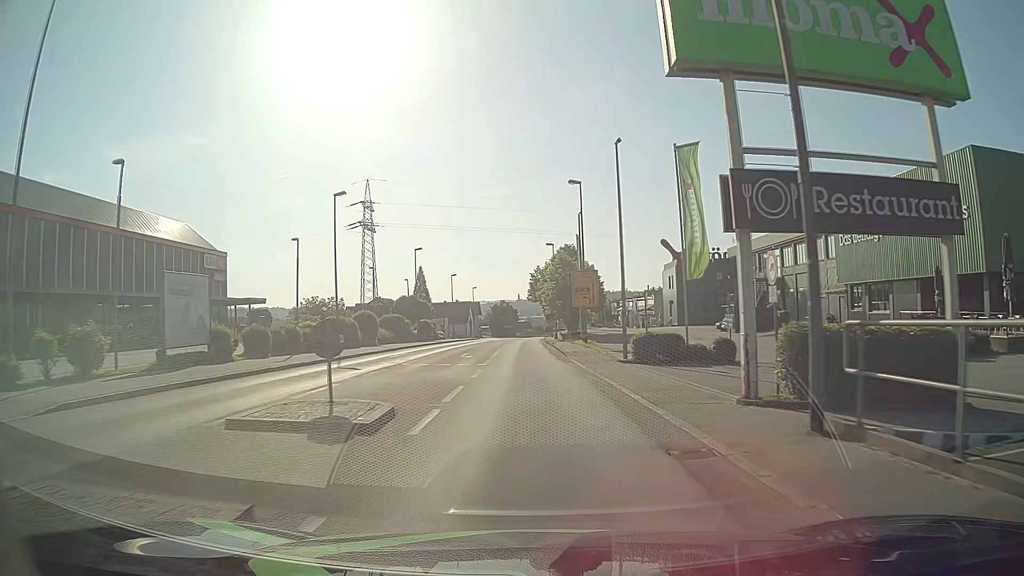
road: tertiary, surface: asphalt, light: Day
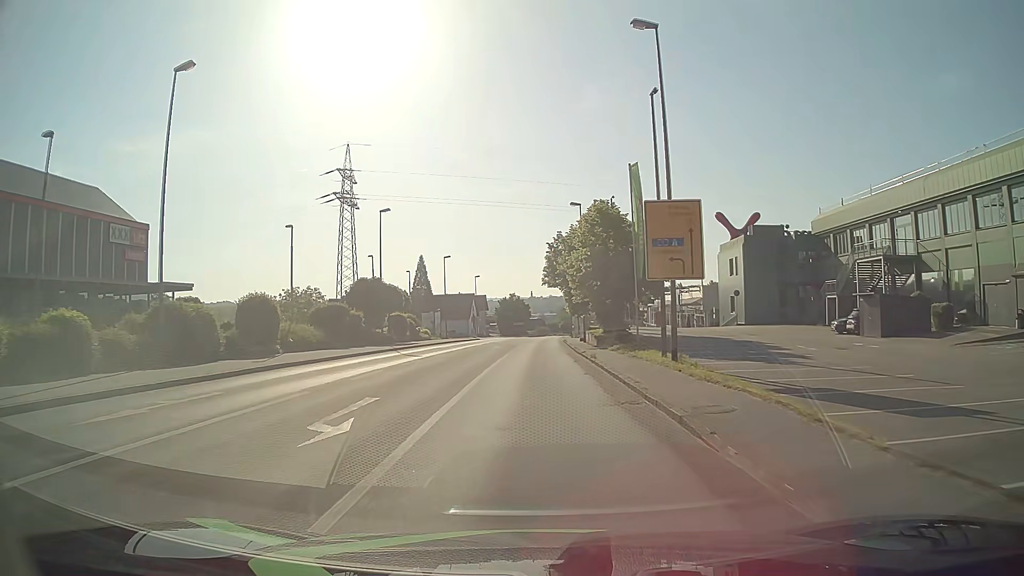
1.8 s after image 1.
(-0.3, +22.9) m; -1°
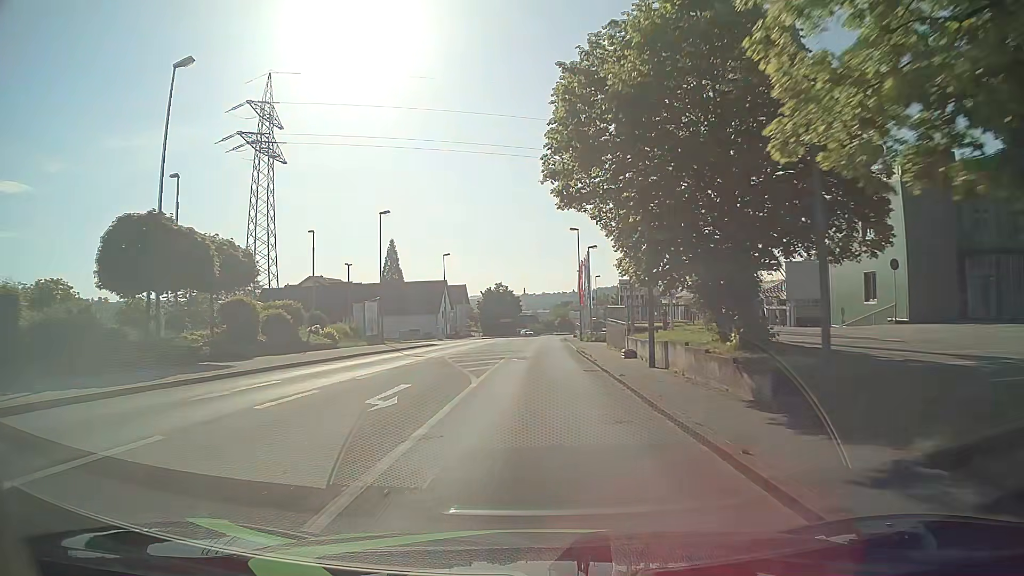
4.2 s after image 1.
(+0.2, +30.5) m; 0°
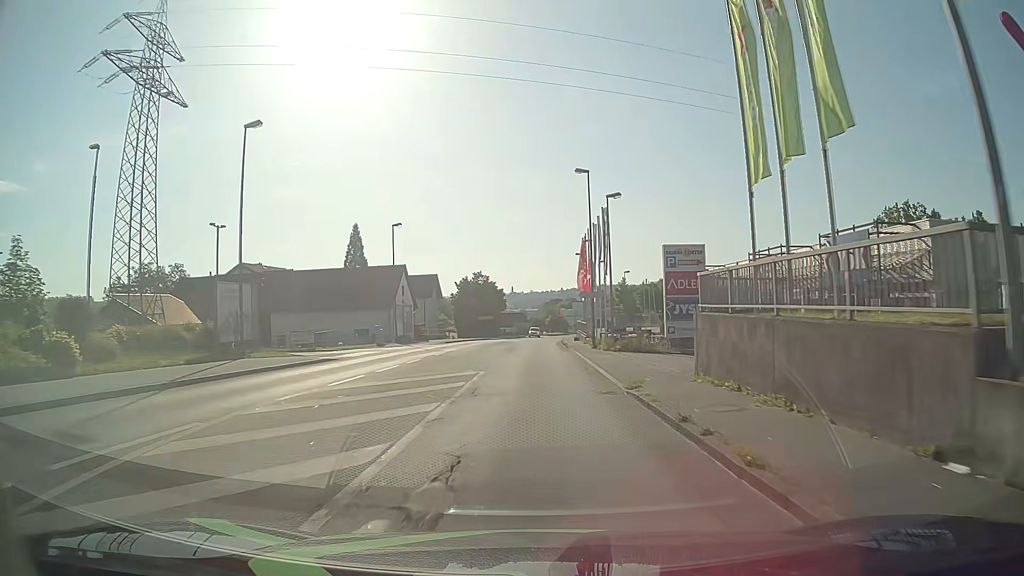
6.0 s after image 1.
(+0.3, +23.0) m; +2°
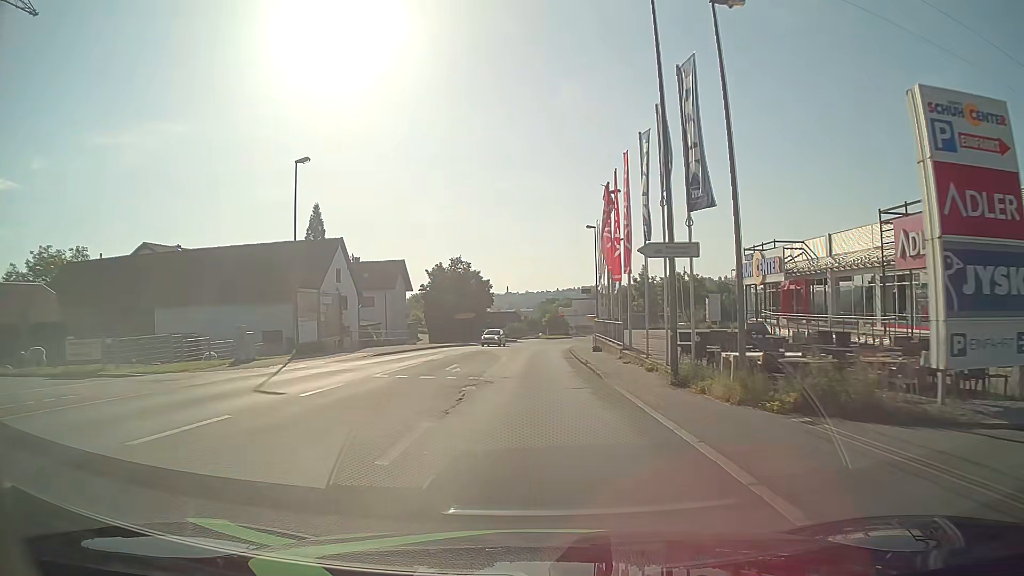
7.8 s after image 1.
(0.0, +23.0) m; 0°
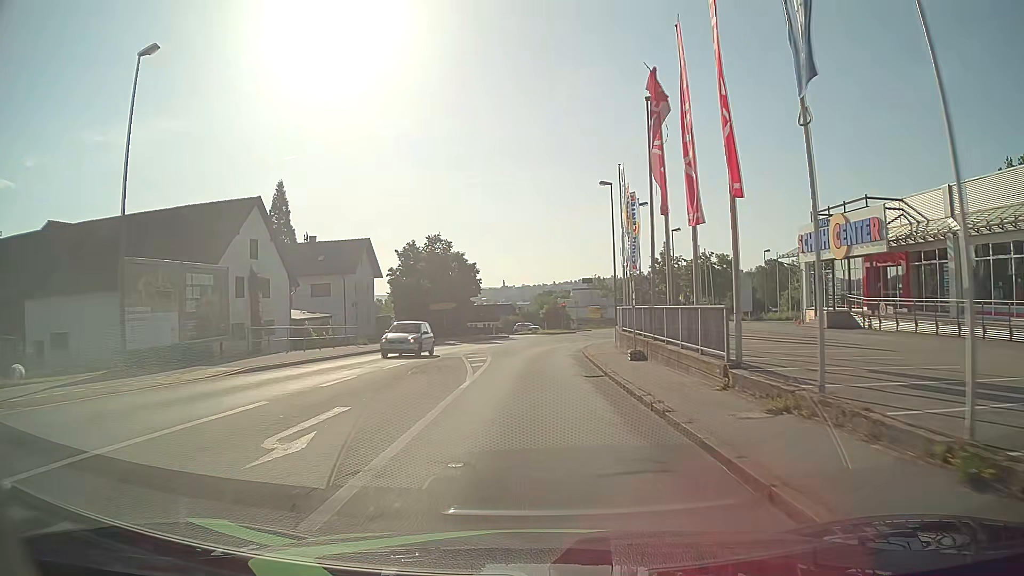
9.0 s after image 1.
(+0.1, +15.2) m; 0°
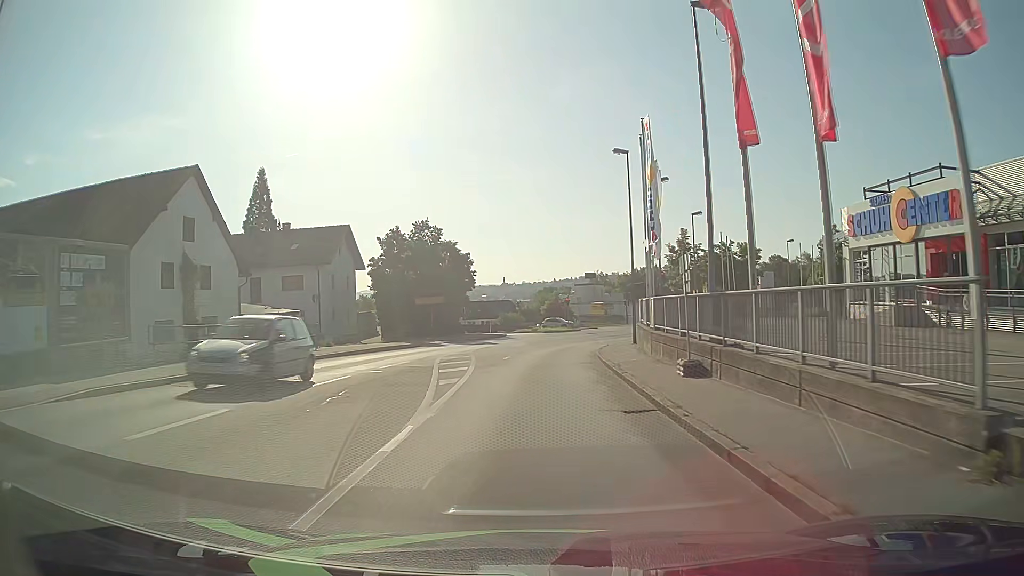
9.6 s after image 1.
(0.0, +7.4) m; 0°
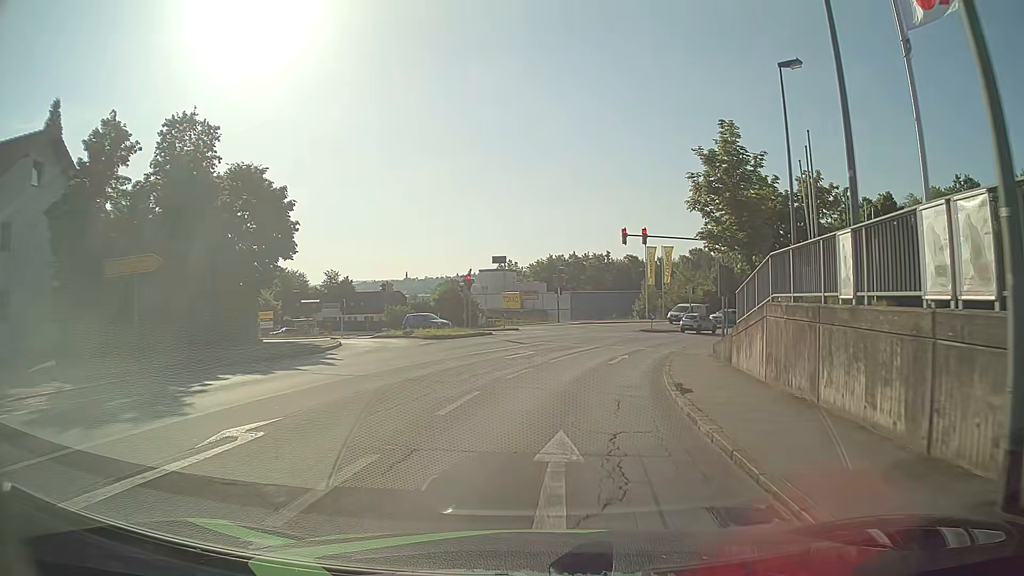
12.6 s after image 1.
(+1.1, +30.9) m; +8°
(0, +10) (+2, +20) (+4, +30) (+8, +39) (+12, +48) (+17, +57) (+23, +65) (+29, +72) (+36, +79) (+44, +86) m
